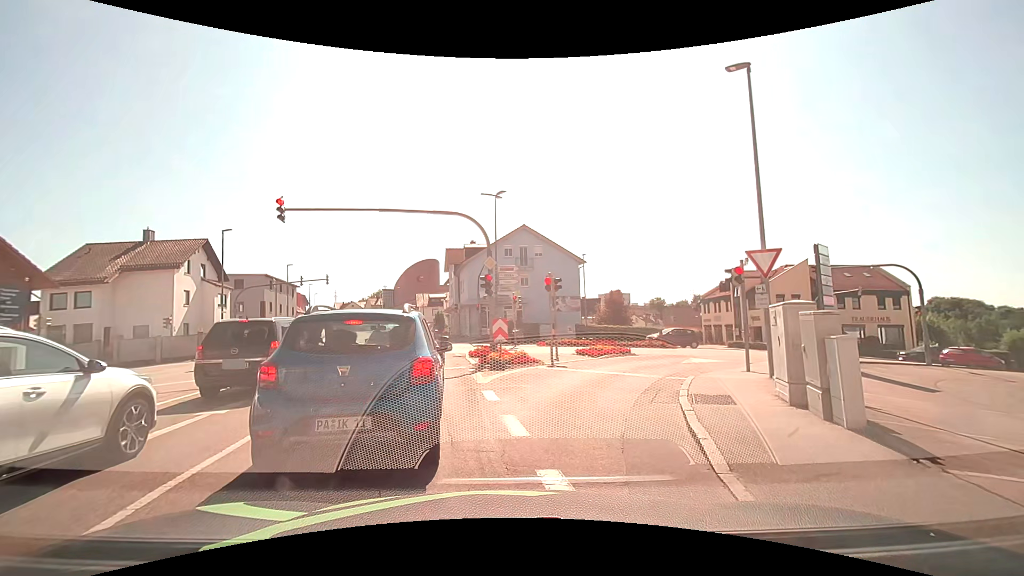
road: tertiary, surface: asphalt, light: Day
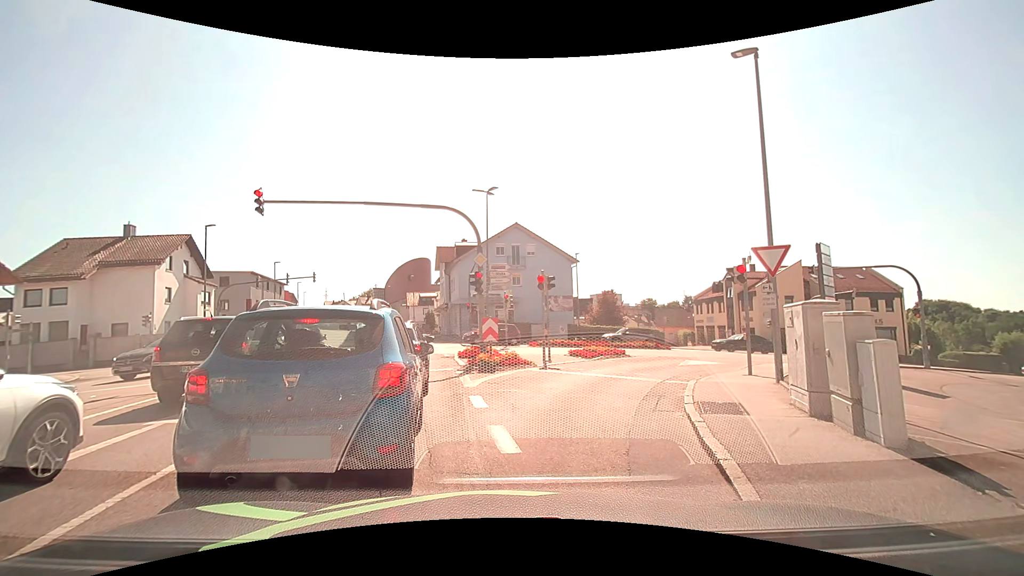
(0.0, +0.8) m; 0°
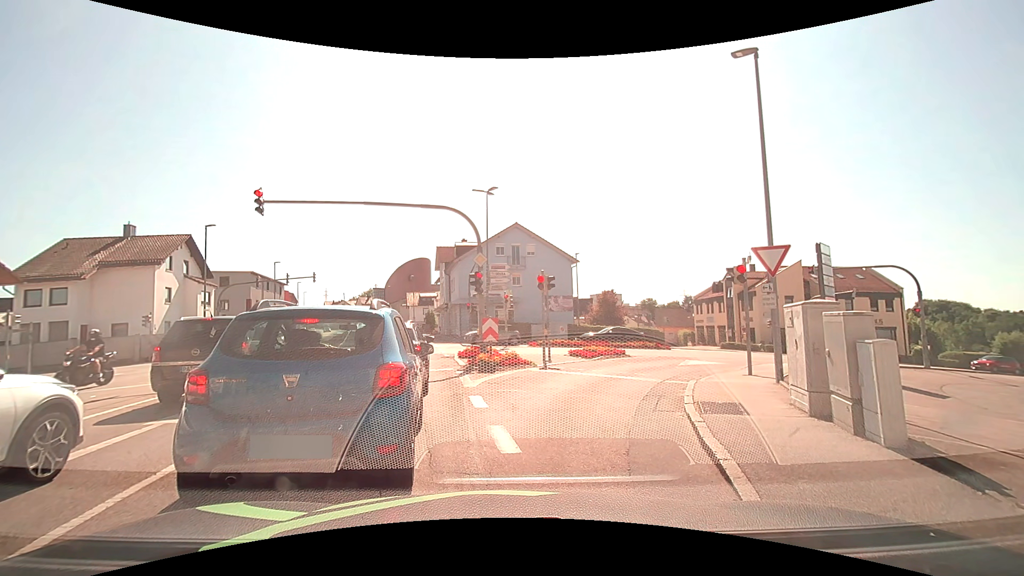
(0.0, 0.0) m; 0°
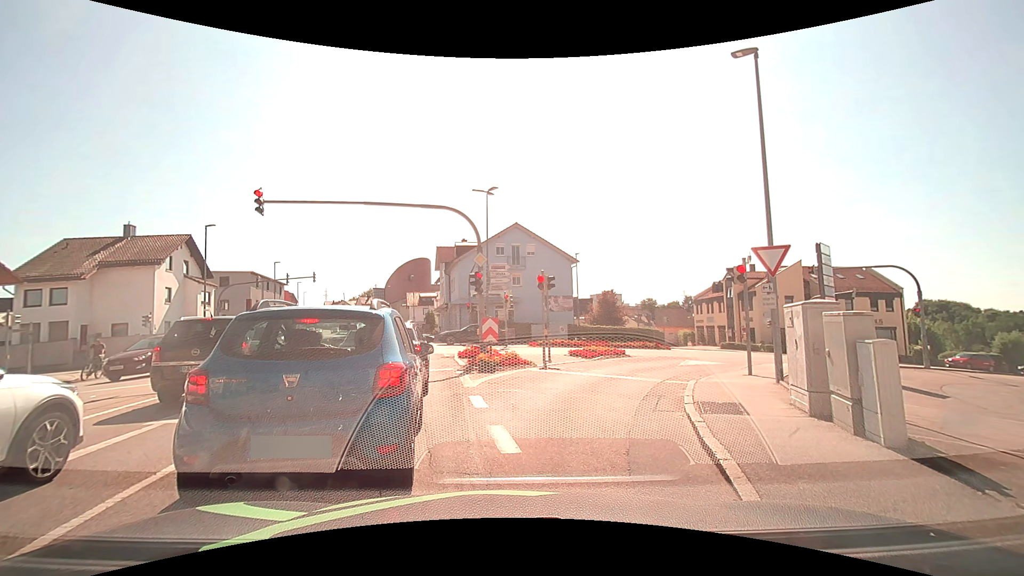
(0.0, 0.0) m; 0°
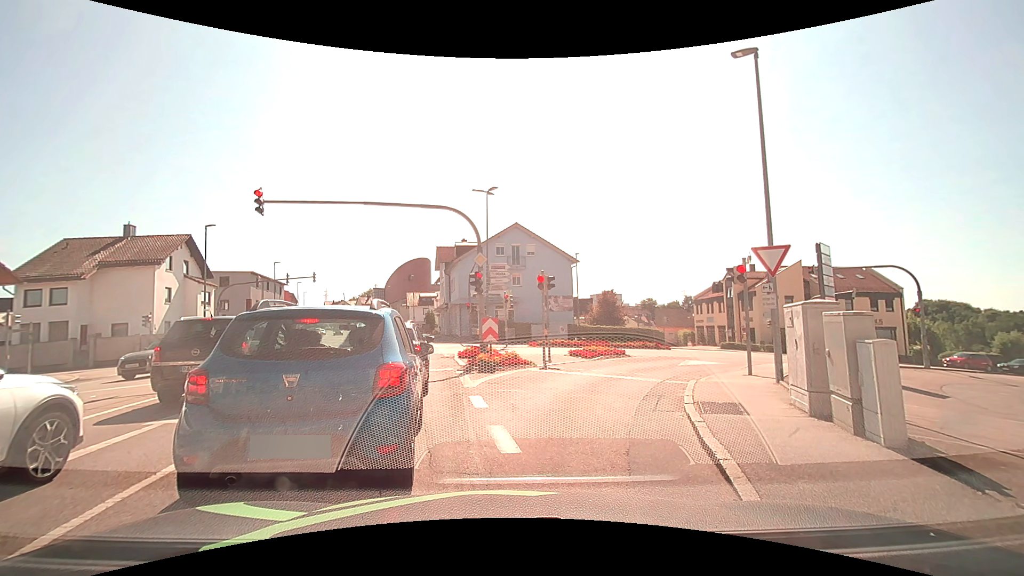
(0.0, 0.0) m; 0°
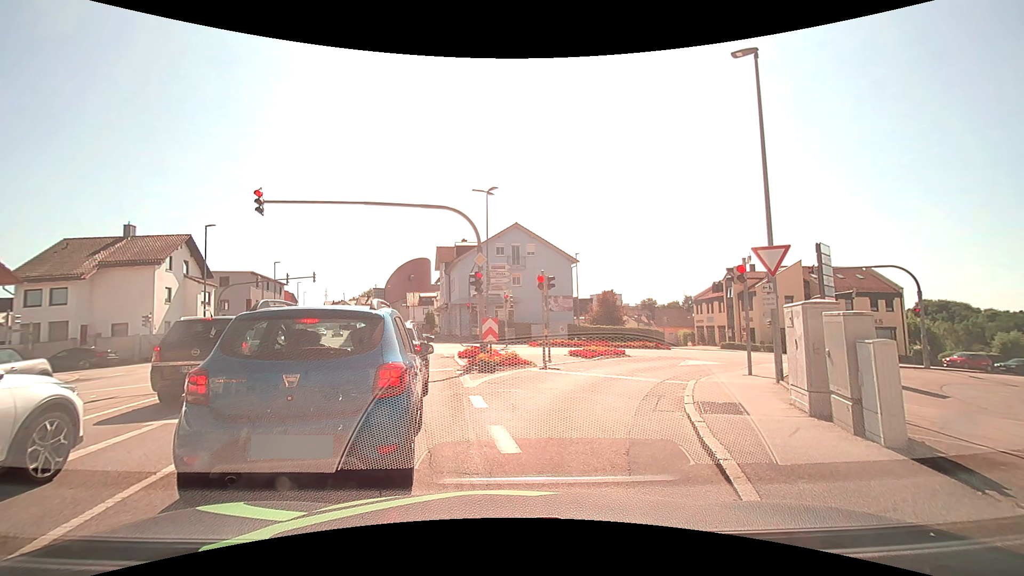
(0.0, 0.0) m; 0°
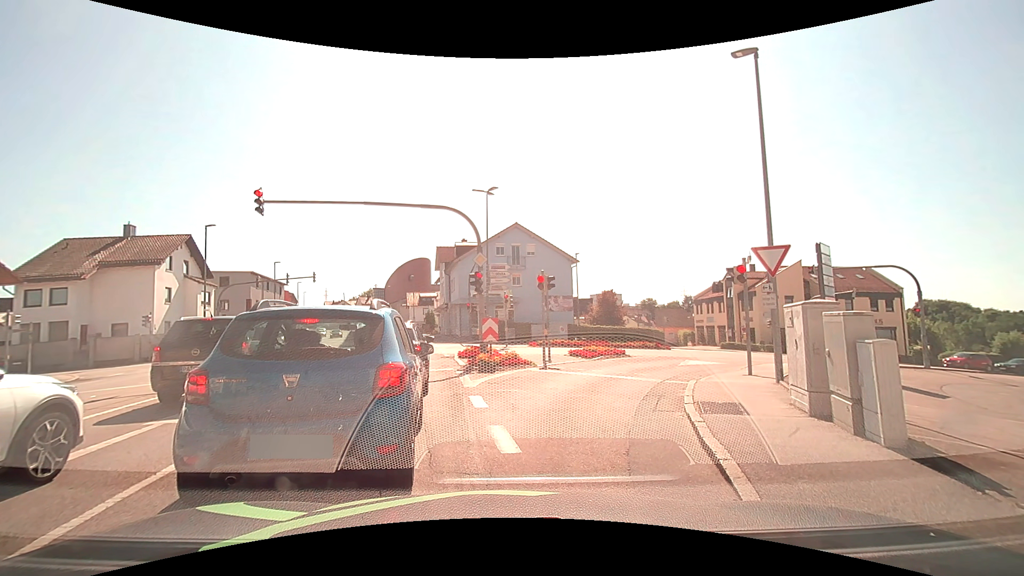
(0.0, 0.0) m; 0°
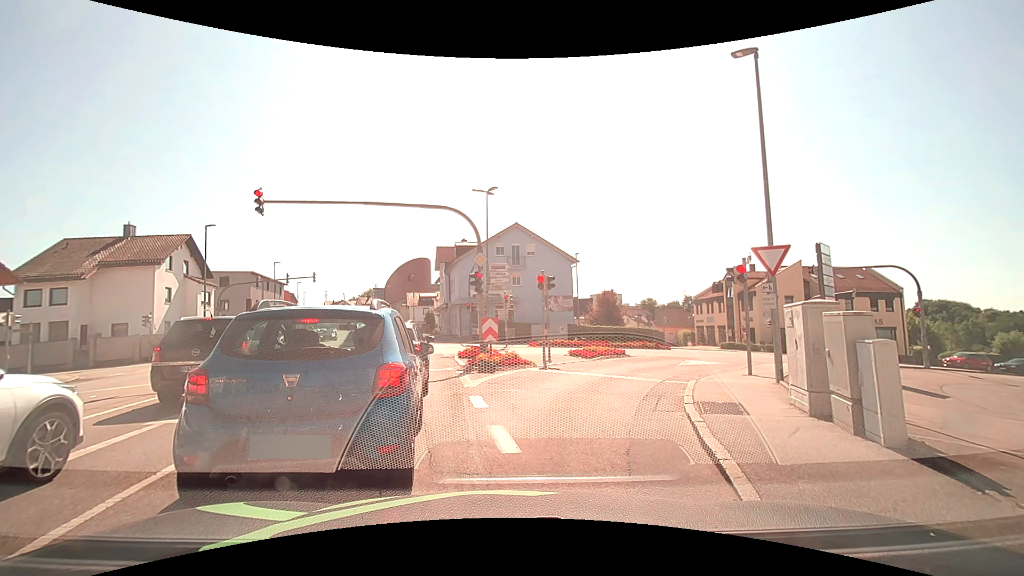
(0.0, 0.0) m; 0°
(+2, +10) (+6, +19) (+12, +26) (+21, +31) (+31, +33) (+41, +35) (+51, +37) (+61, +38) (+71, +38) (+81, +38) m
